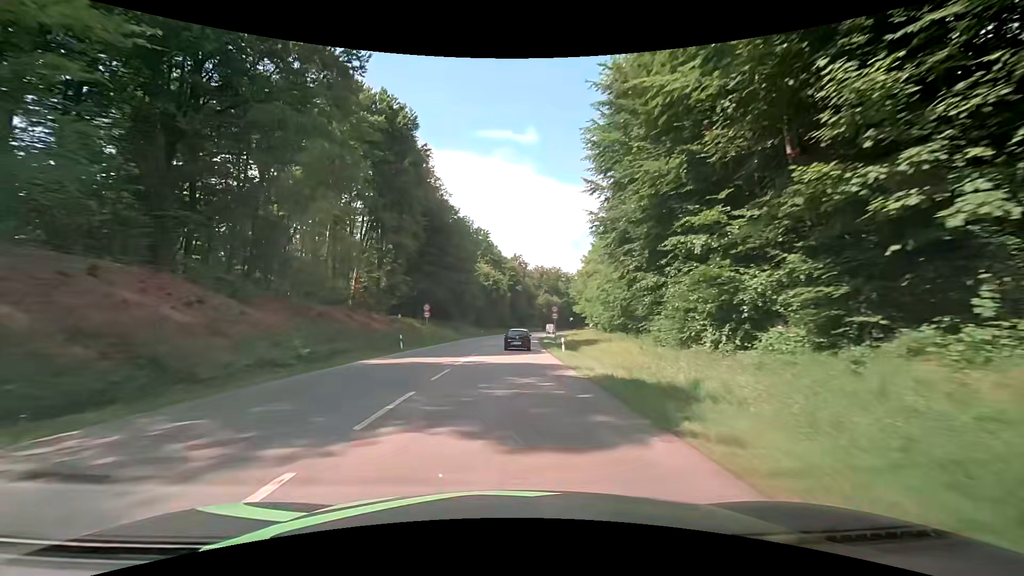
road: secondary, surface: asphalt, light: Day
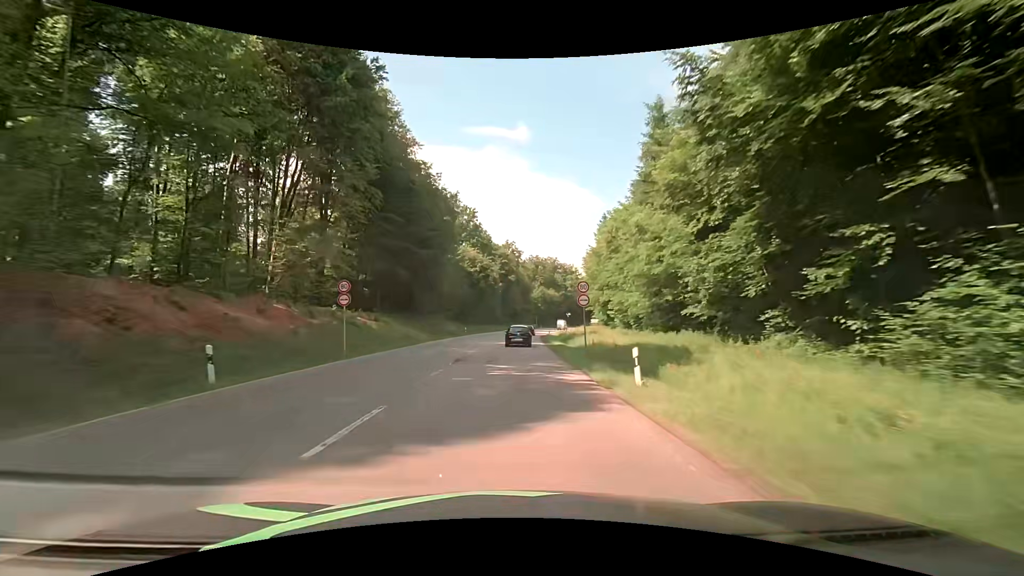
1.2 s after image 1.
(+0.4, +20.4) m; +1°
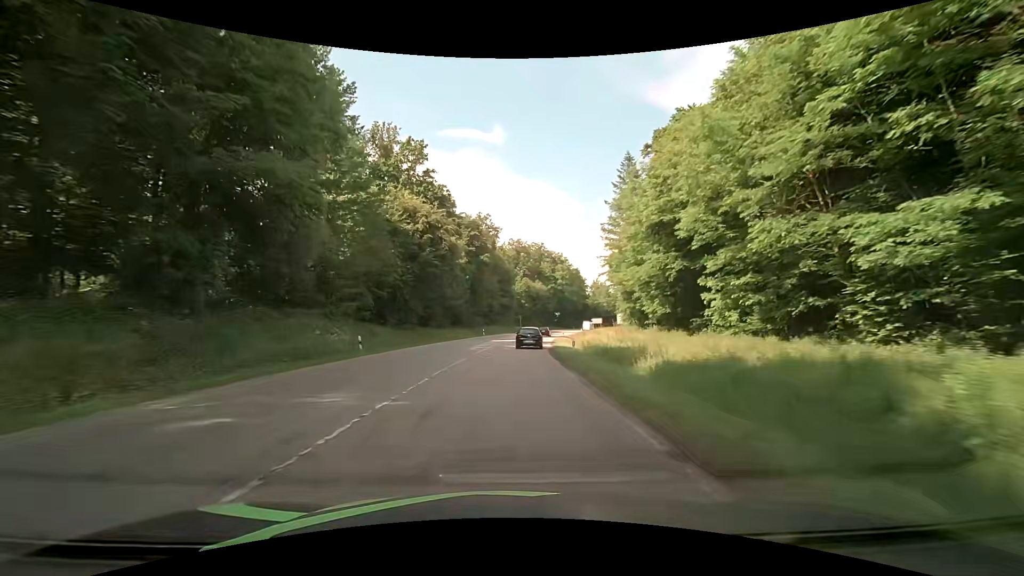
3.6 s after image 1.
(+1.5, +40.8) m; +4°
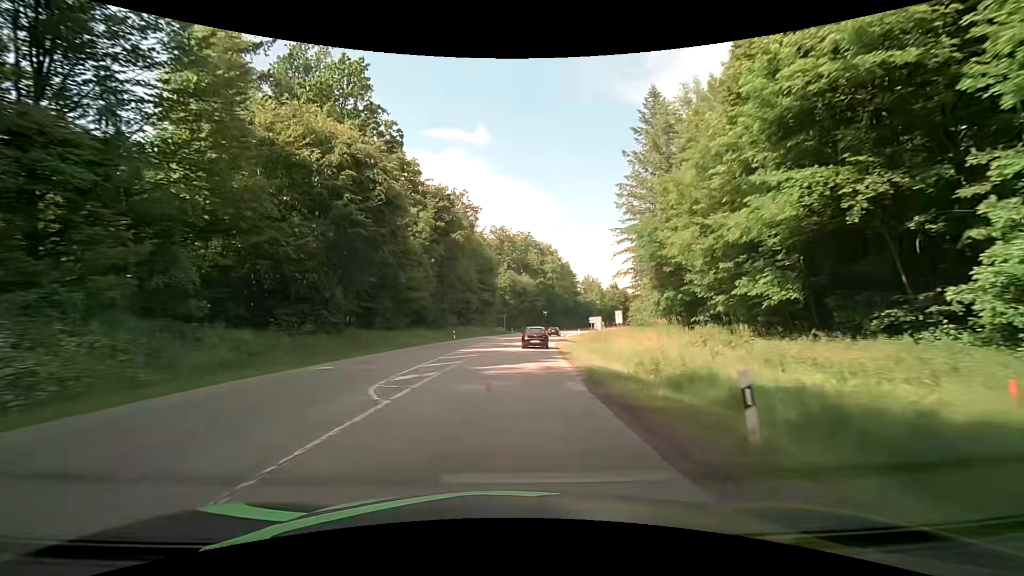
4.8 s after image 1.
(+0.3, +20.3) m; +1°
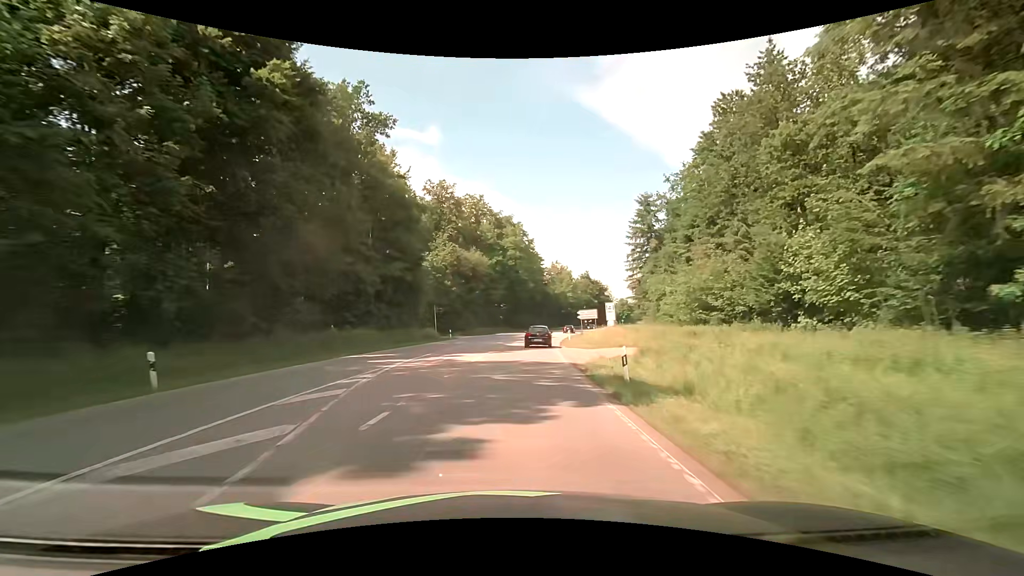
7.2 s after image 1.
(+2.0, +40.4) m; +5°
(0, +10) (+1, +20) (+1, +30) (+2, +40) (+4, +50) (+5, +60) (+7, +70) (+9, +79) (+11, +89) (+14, +99) m
